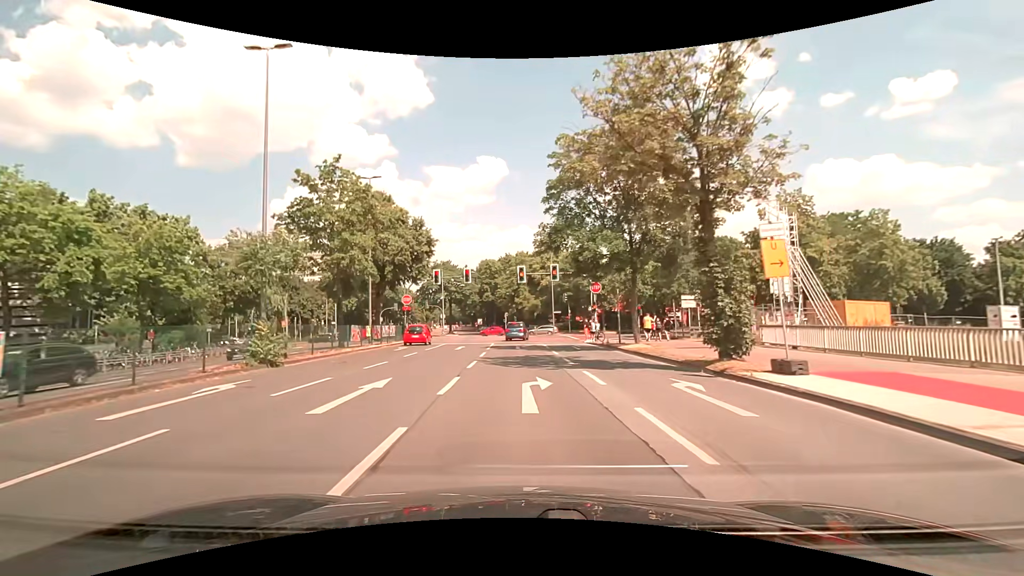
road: secondary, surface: asphalt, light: Day
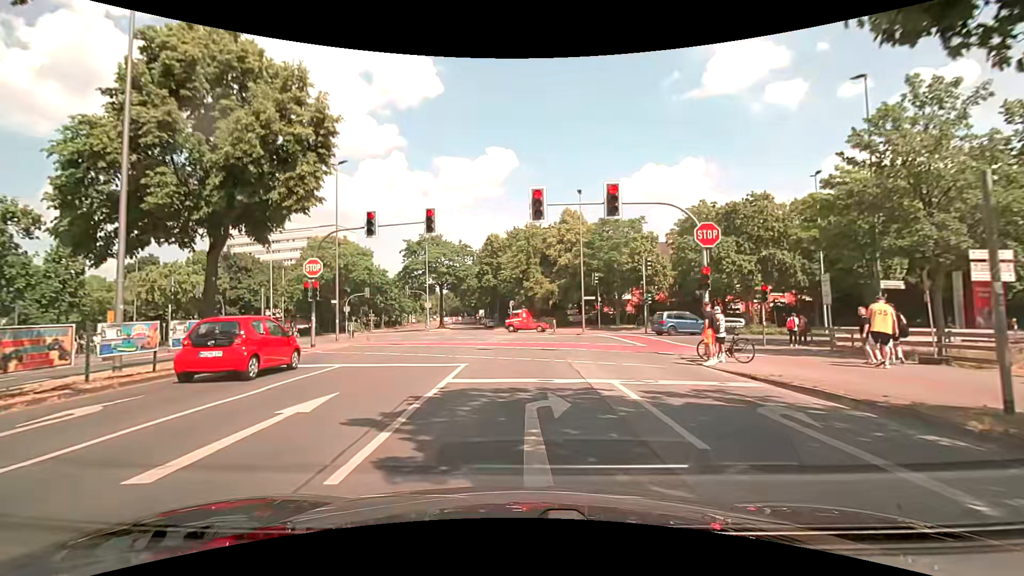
(-0.5, +22.9) m; 0°
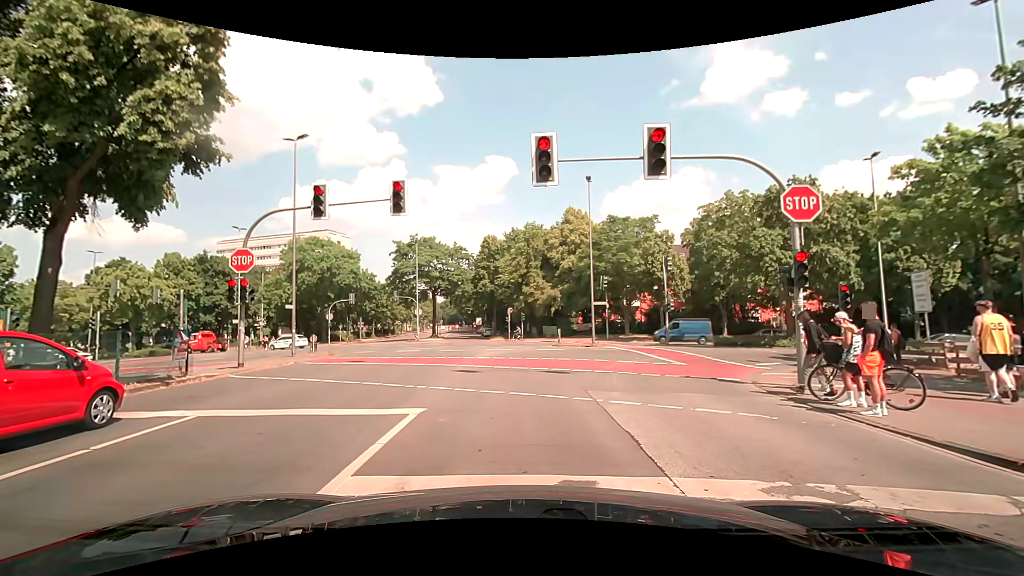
(-0.1, +5.9) m; -1°
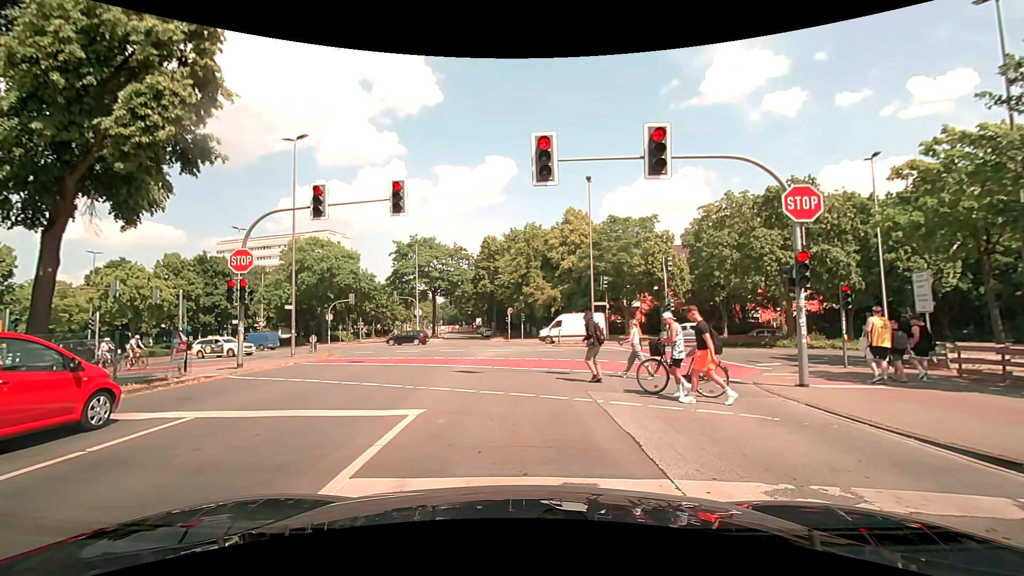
(0.0, +0.2) m; 0°
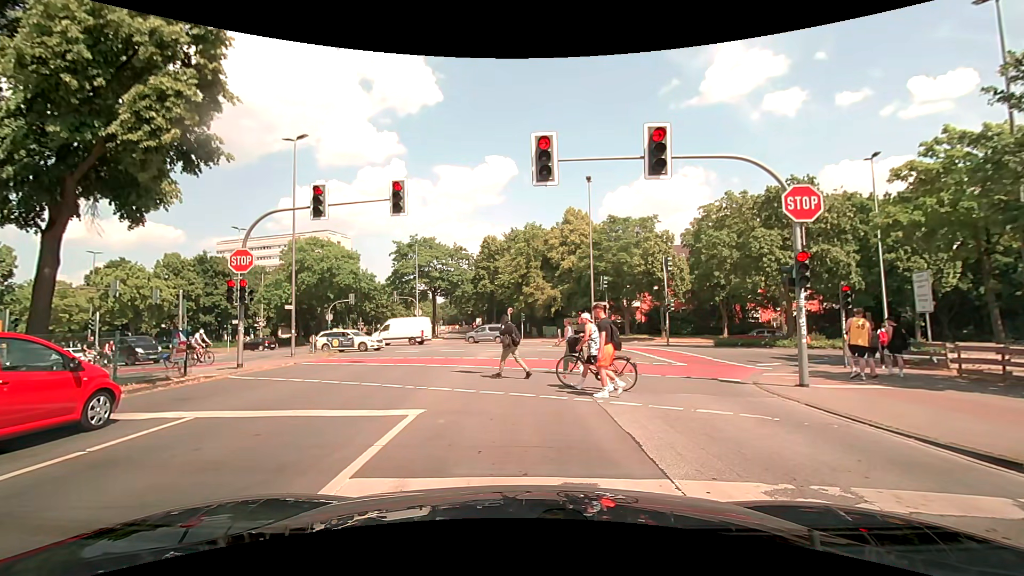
(0.0, 0.0) m; 0°
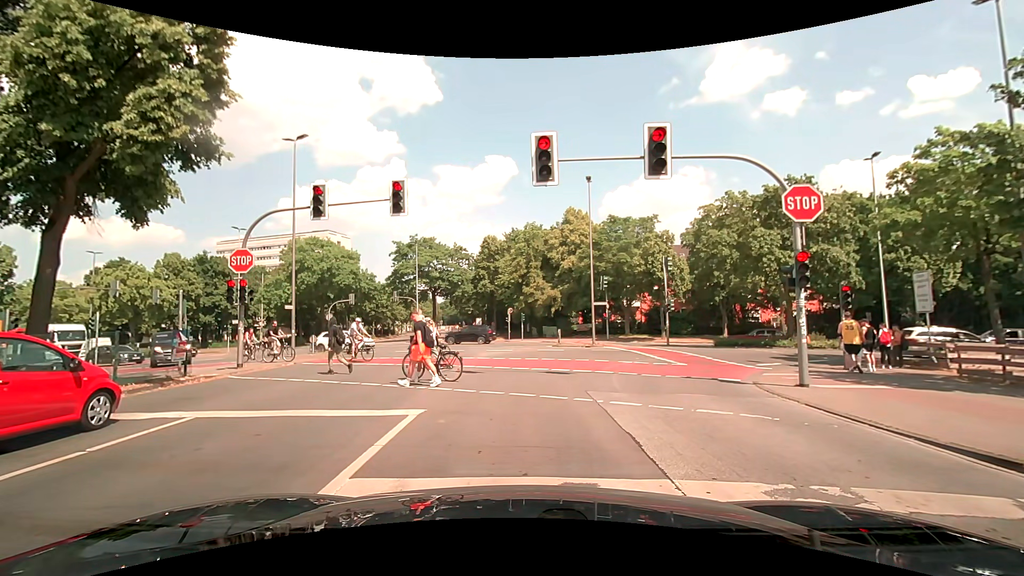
(0.0, 0.0) m; 0°
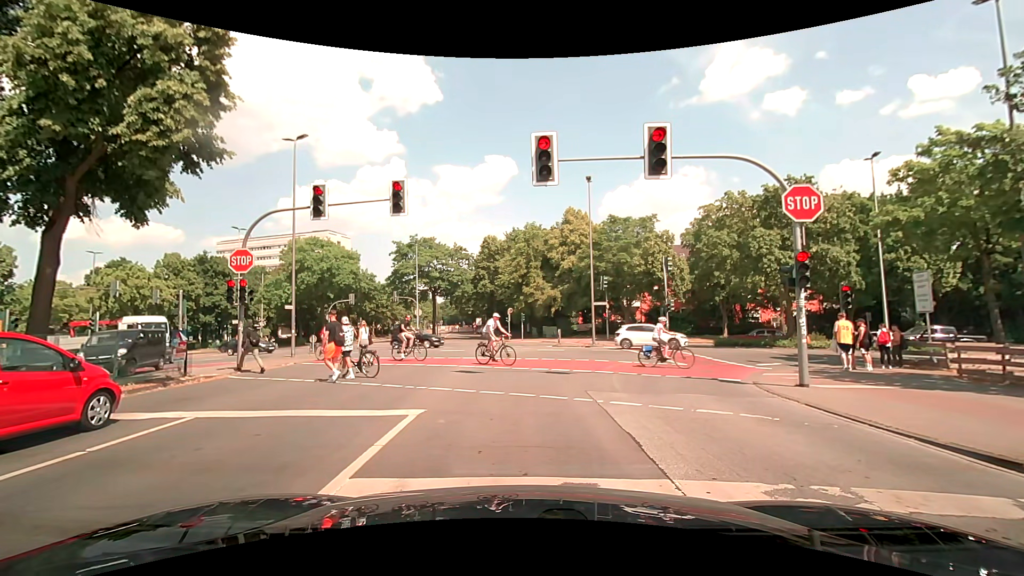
(0.0, 0.0) m; 0°
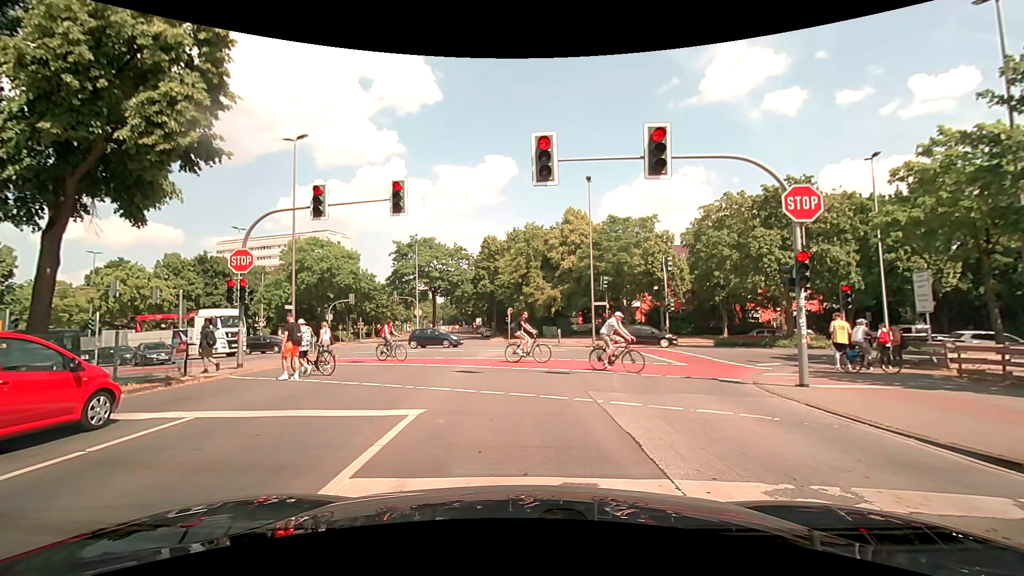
(0.0, 0.0) m; 0°
